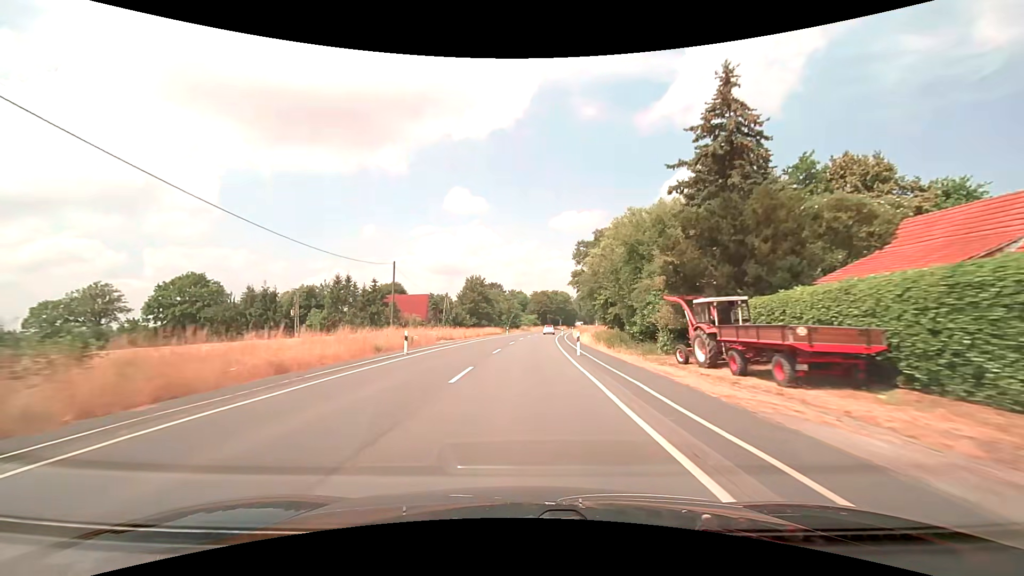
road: secondary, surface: asphalt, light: Day
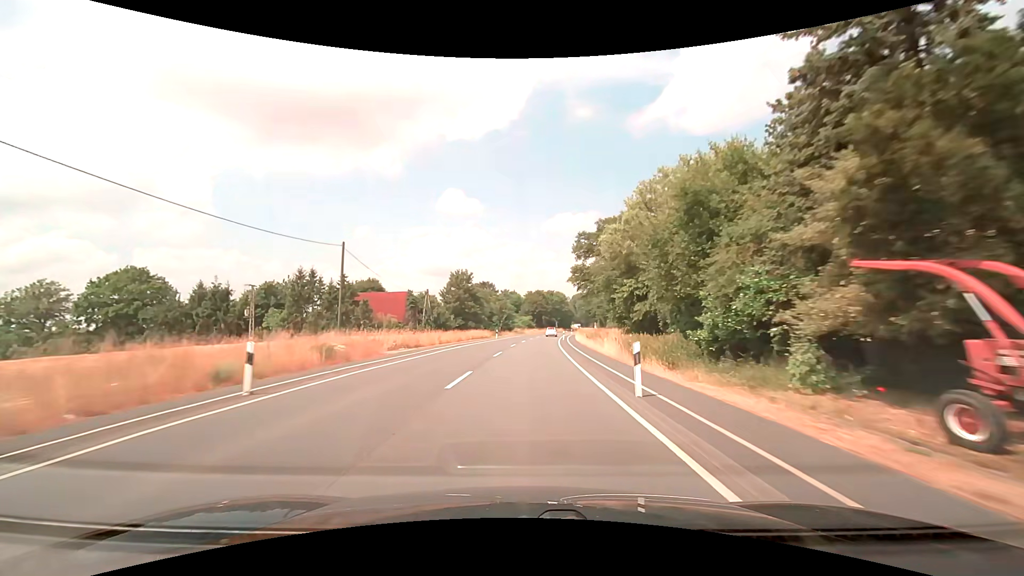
(+0.1, +12.9) m; +1°
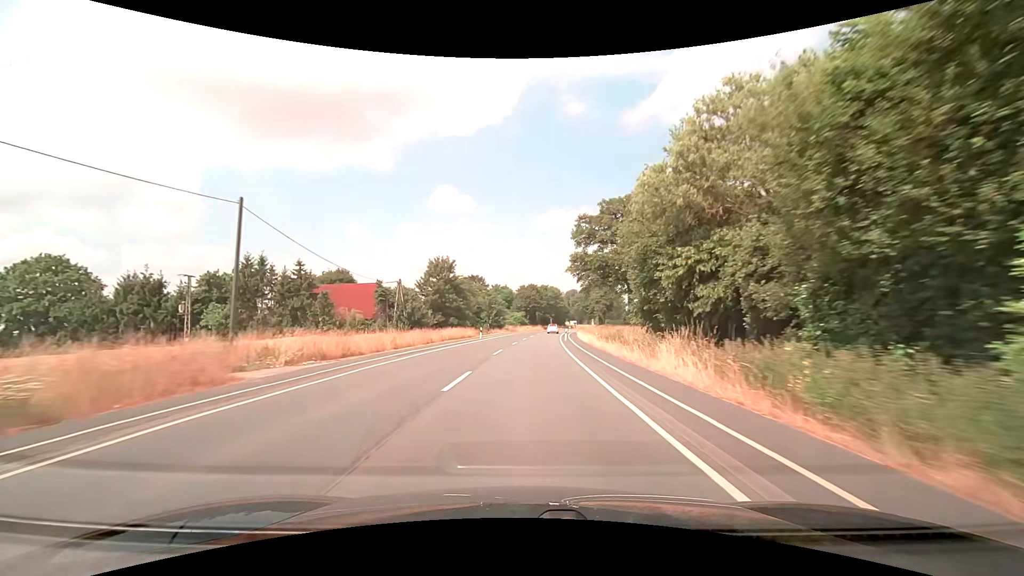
(+0.1, +12.9) m; +1°
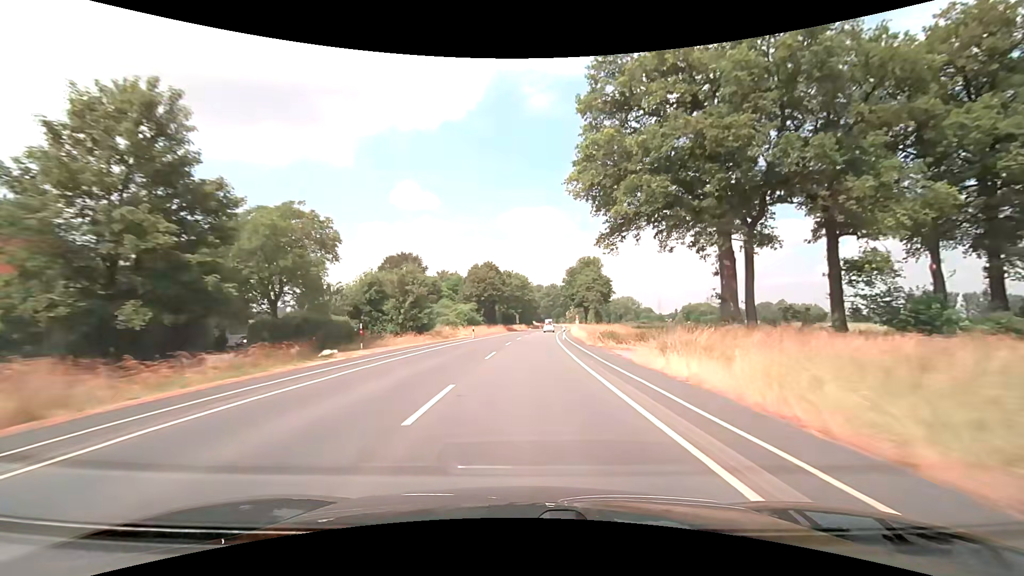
(+1.9, +51.5) m; +4°
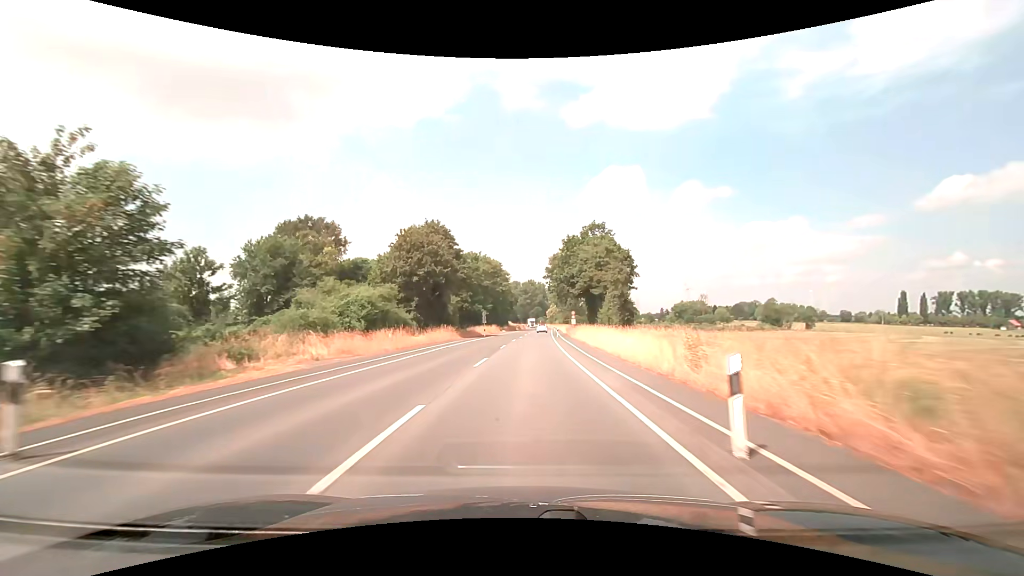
(+0.9, +38.7) m; +3°
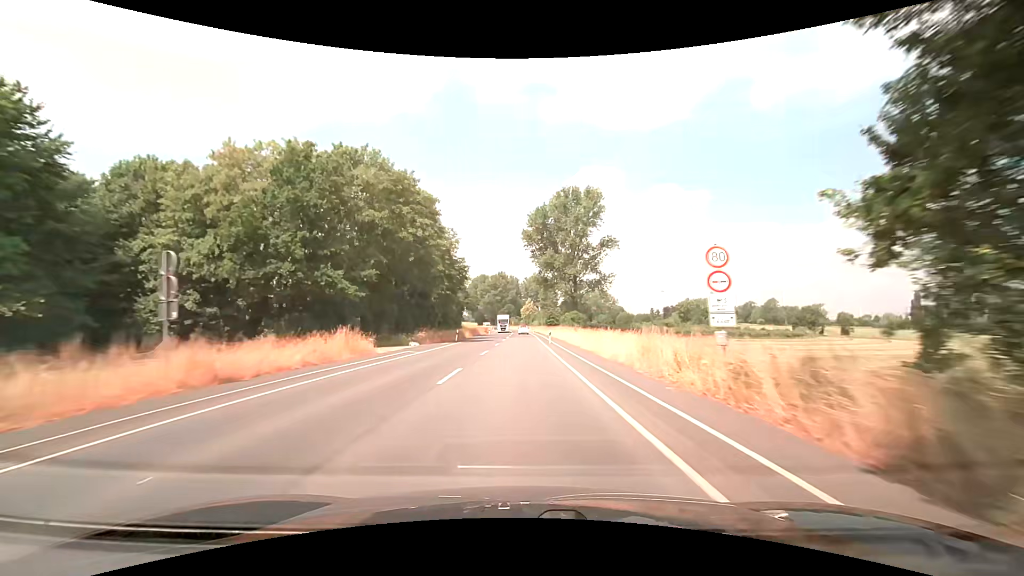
(+2.2, +64.5) m; +3°
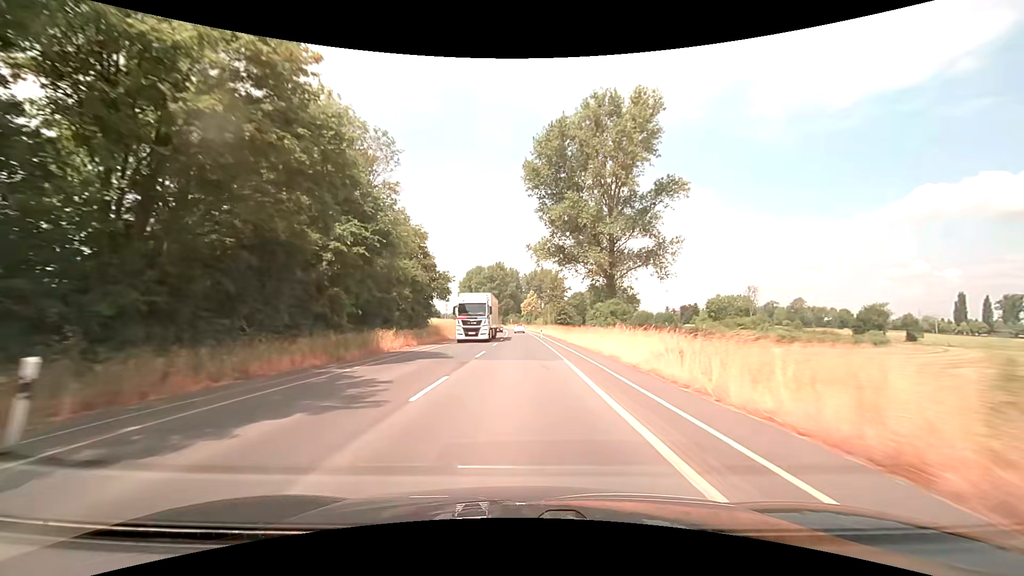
(+0.2, +38.7) m; 0°
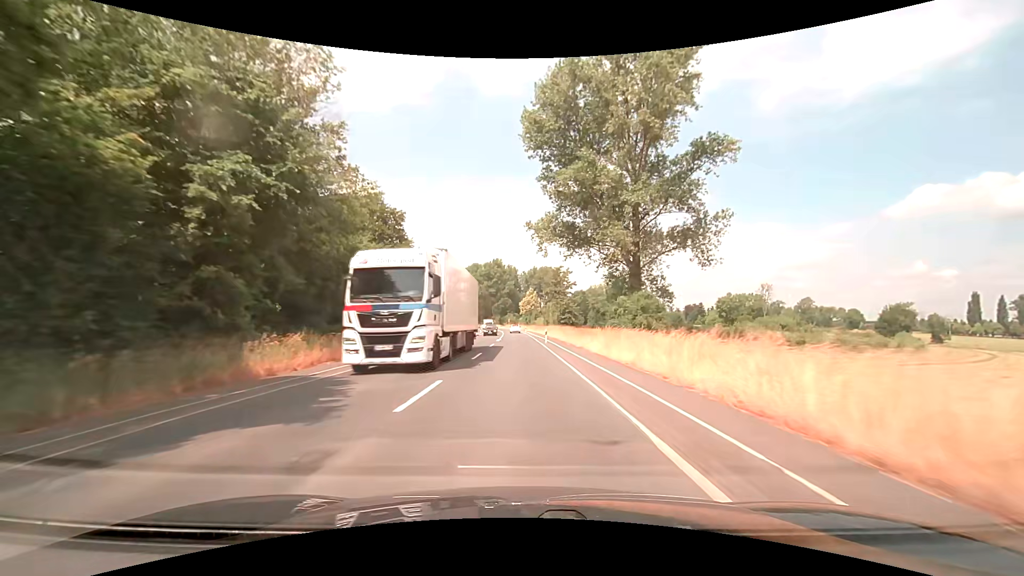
(0.0, +12.9) m; 0°
(0, +10) (0, +20) (0, +30) (0, +40) (0, +50) (-1, +60) (-1, +70) (-1, +80) (-2, +90) (-2, +100) m
